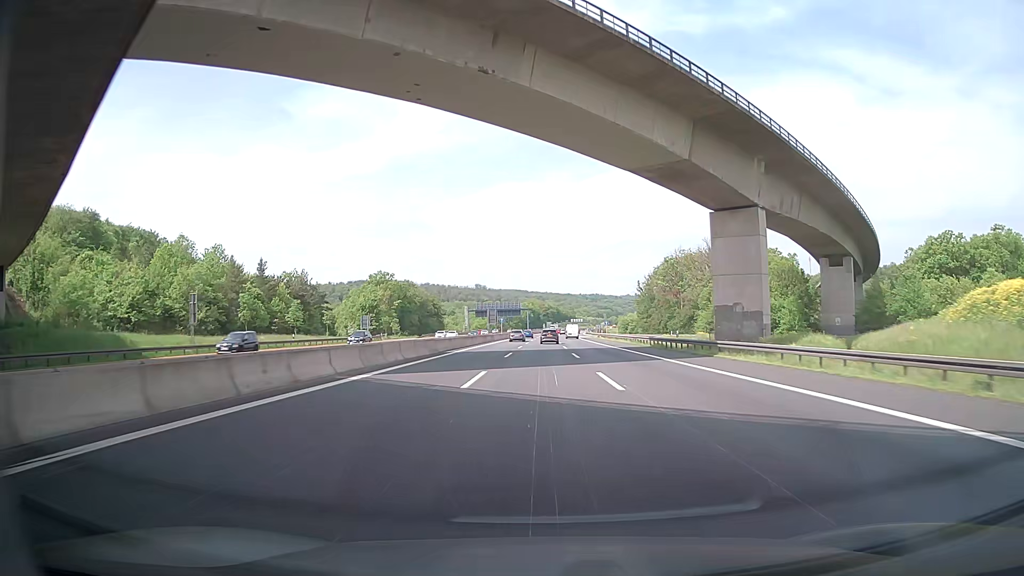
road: motorway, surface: asphalt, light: Day
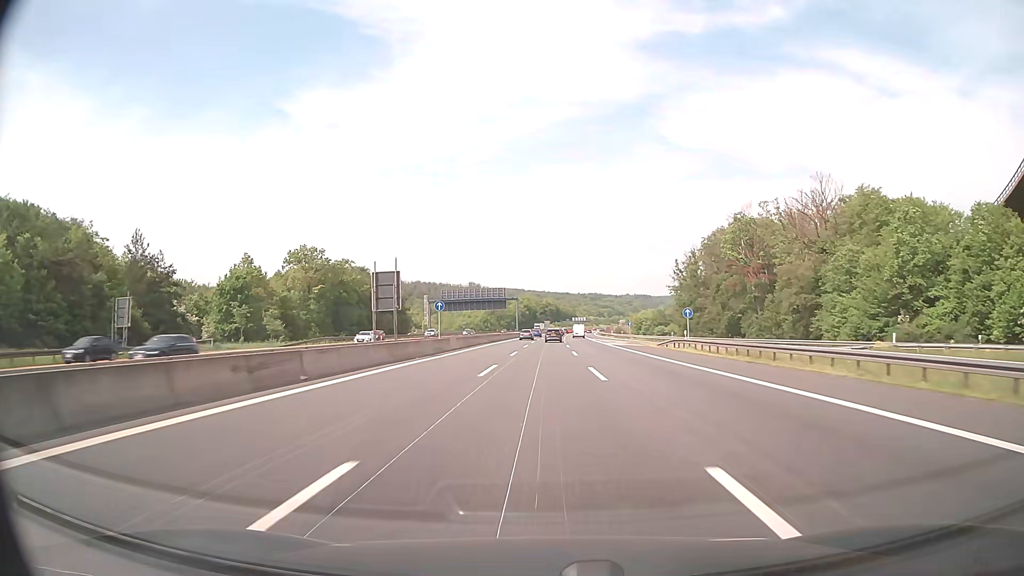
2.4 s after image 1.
(+0.7, +68.9) m; +1°
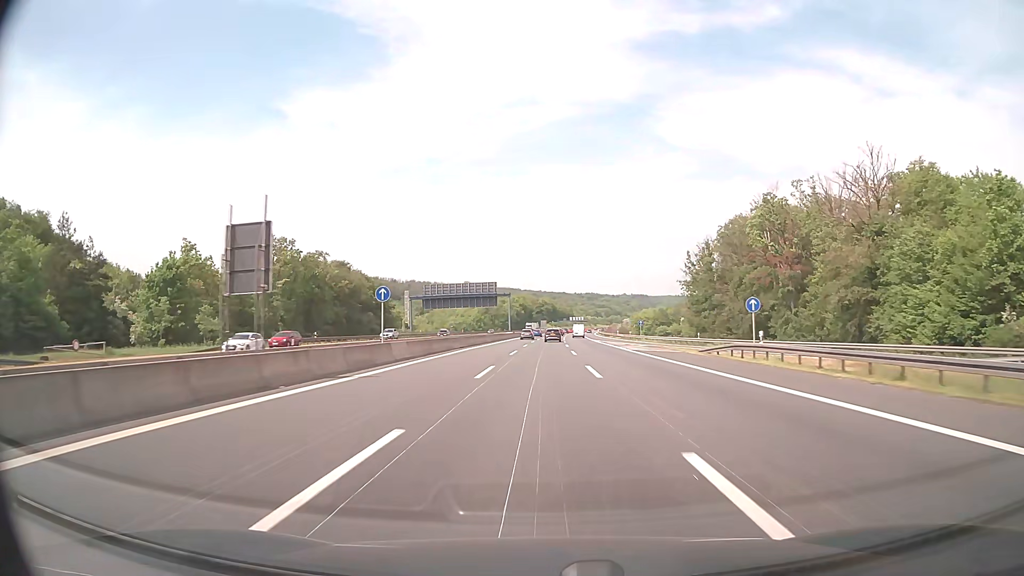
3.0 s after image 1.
(+0.1, +16.8) m; 0°
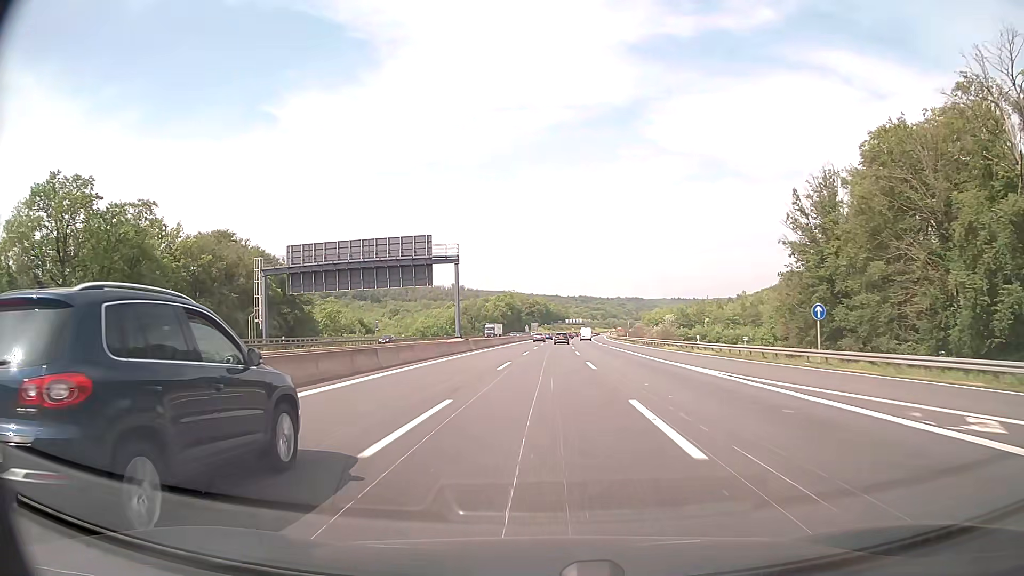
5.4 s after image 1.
(+0.6, +66.2) m; +1°
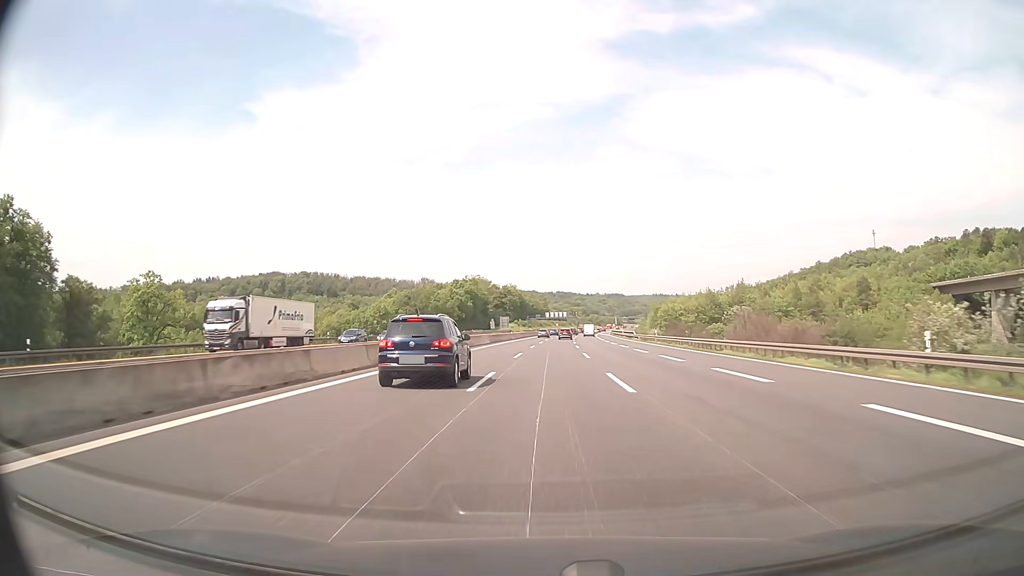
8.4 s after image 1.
(+1.1, +82.5) m; +2°
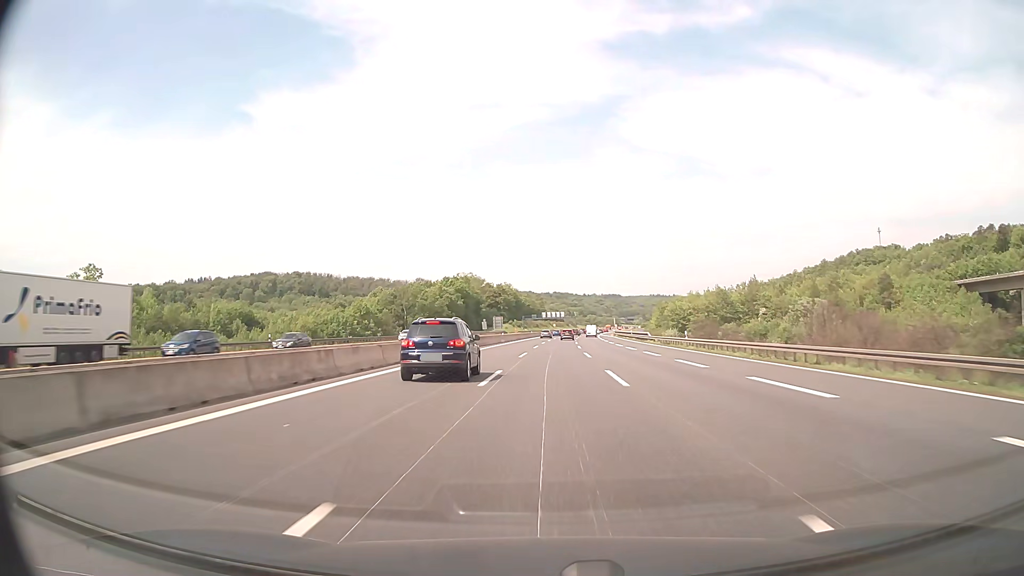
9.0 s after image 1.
(+0.1, +16.0) m; 0°
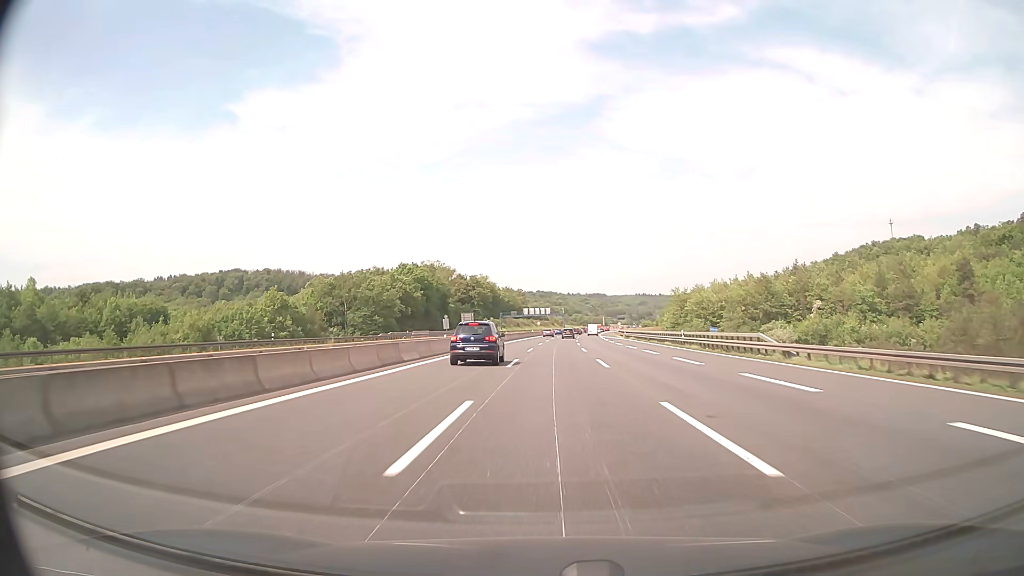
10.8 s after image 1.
(+0.5, +46.1) m; +1°
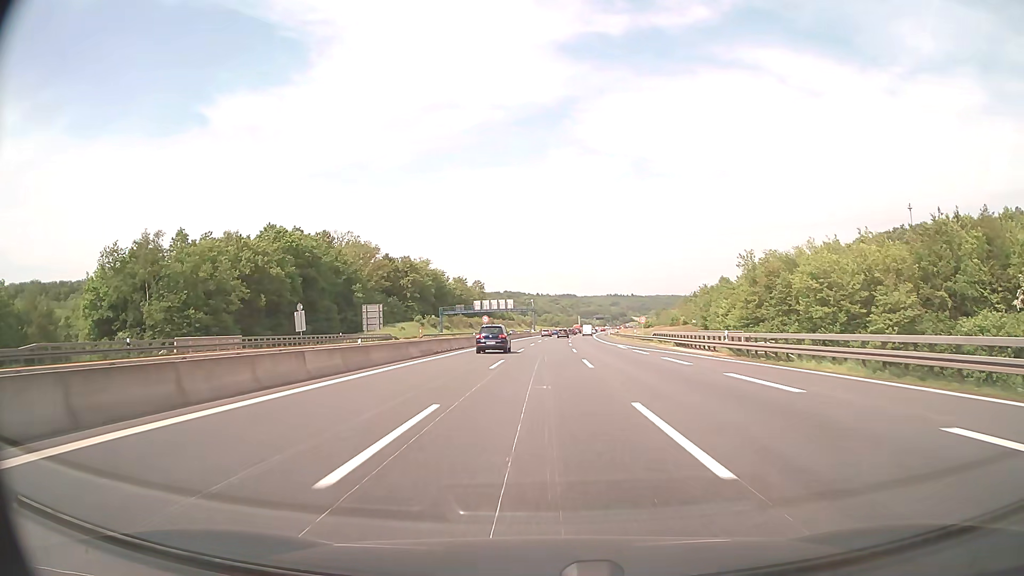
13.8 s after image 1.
(+1.9, +72.3) m; +3°
(0, +10) (0, +20) (0, +30) (0, +40) (0, +50) (+1, +60) (+1, +70) (+1, +80) (+2, +90) (+2, +100) m
